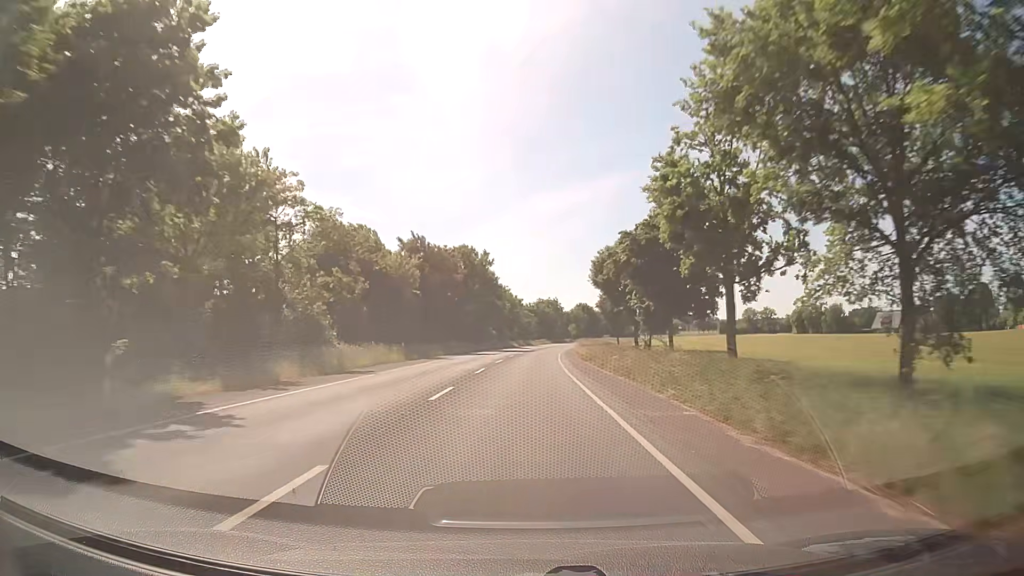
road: secondary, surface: asphalt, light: Day
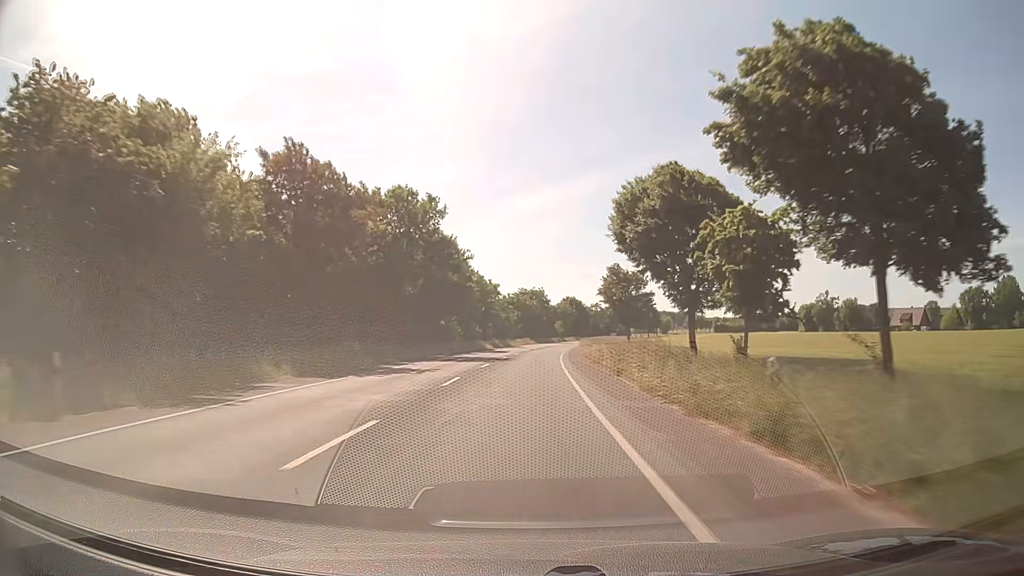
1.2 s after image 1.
(+0.5, +31.6) m; +2°
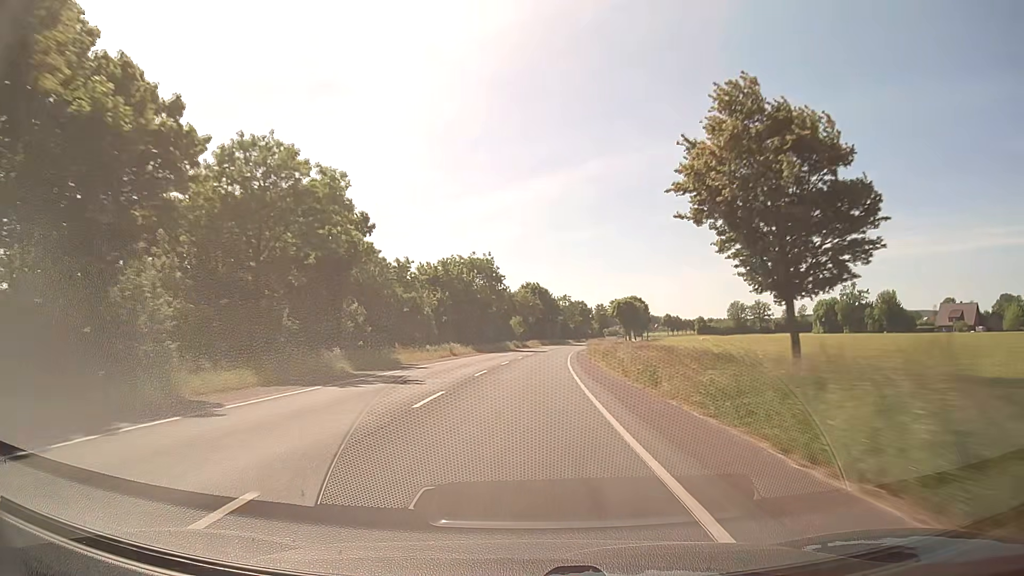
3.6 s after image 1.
(+1.4, +63.1) m; +3°
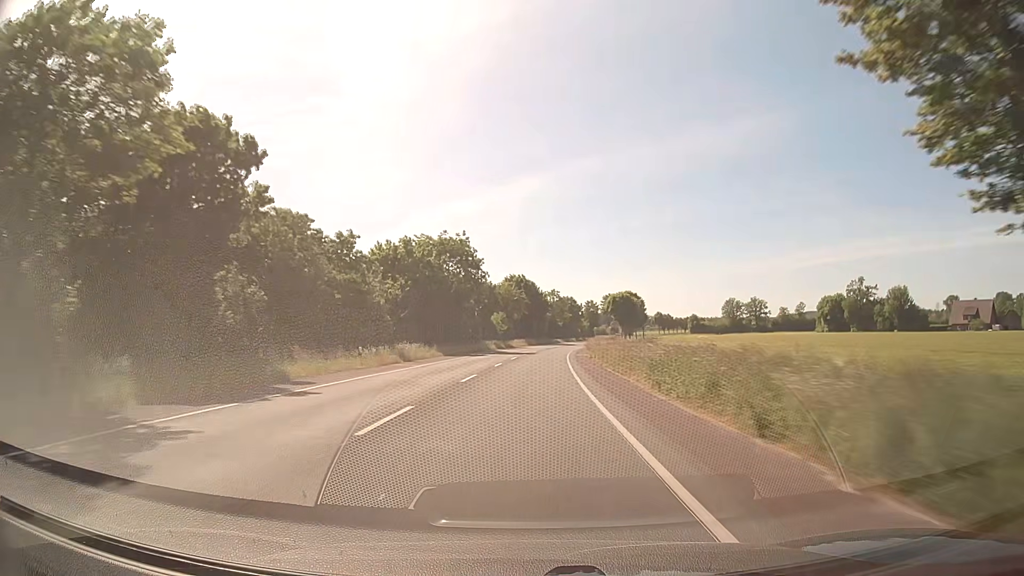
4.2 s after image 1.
(+0.2, +15.8) m; +1°
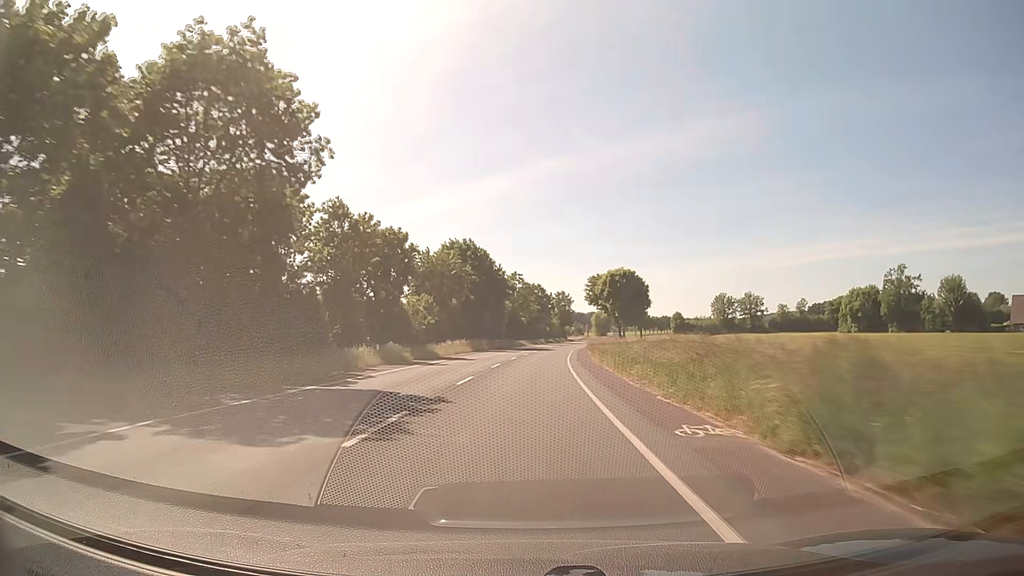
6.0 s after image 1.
(+1.3, +47.4) m; +3°
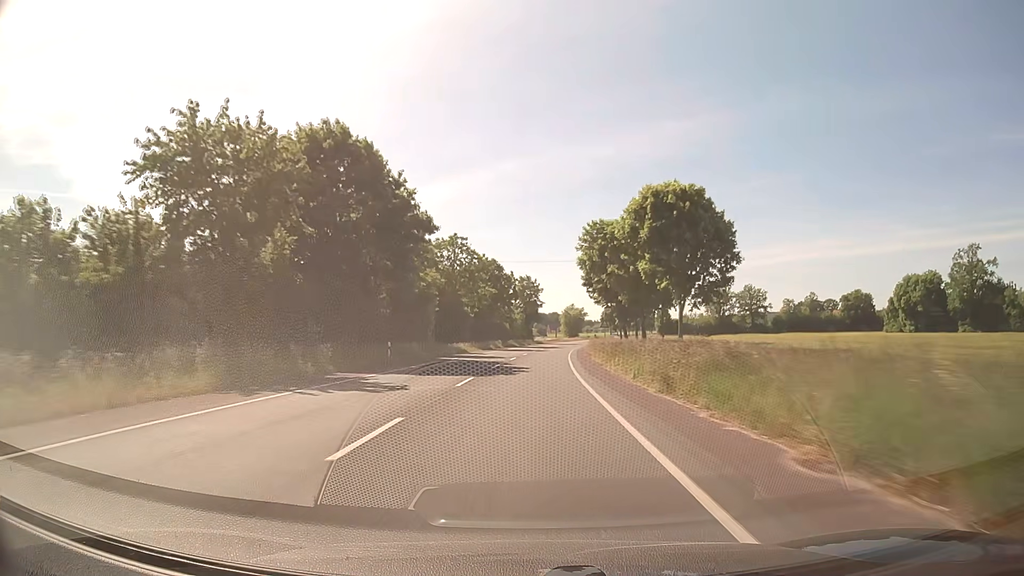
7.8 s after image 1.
(+1.4, +47.4) m; +3°
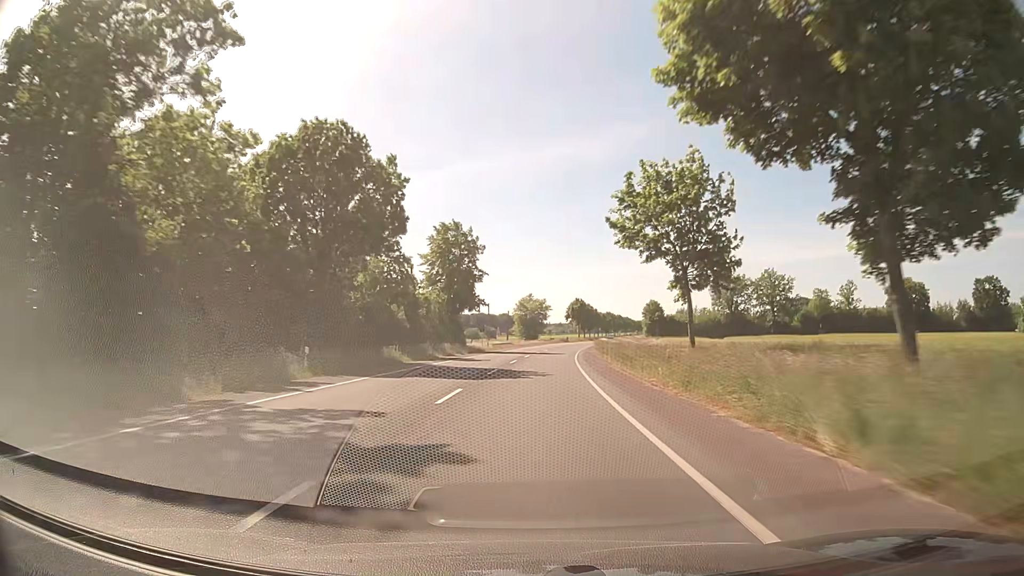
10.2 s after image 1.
(+2.7, +63.2) m; +4°
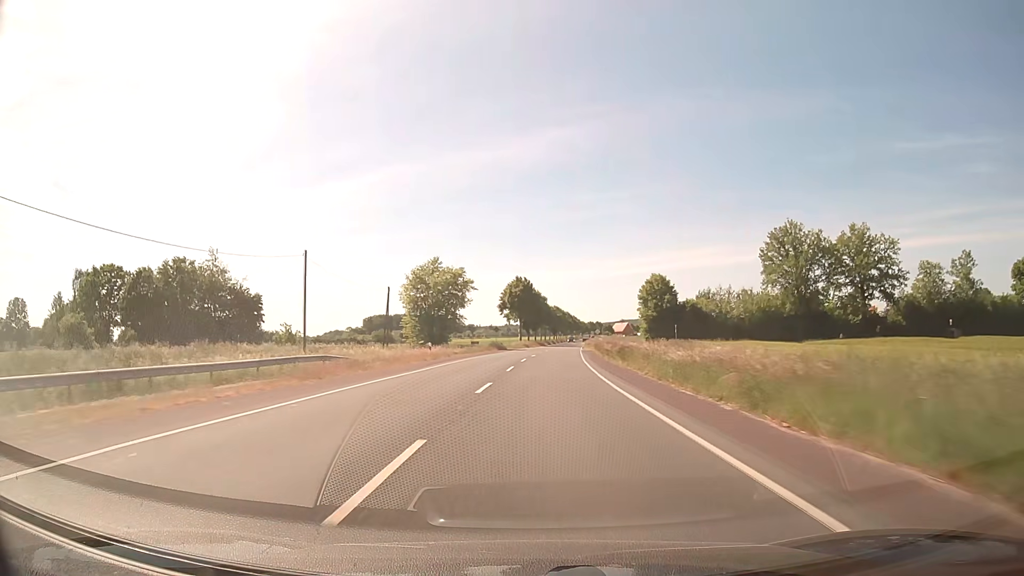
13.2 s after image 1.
(+4.1, +78.8) m; +6°
(0, +10) (0, +20) (+1, +30) (+1, +40) (+1, +50) (+2, +60) (+3, +70) (+4, +80) (+5, +90) (+6, +100) m
